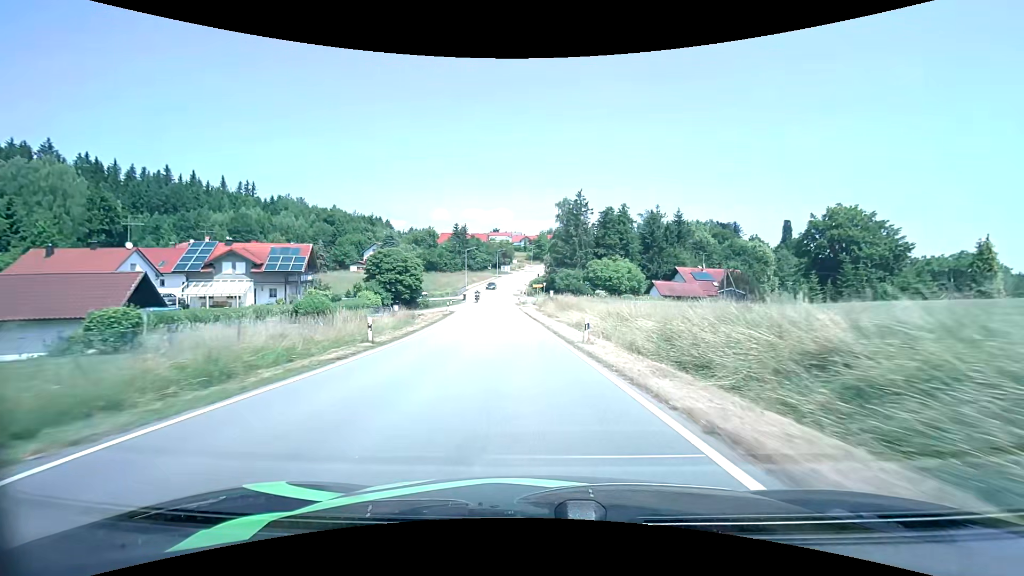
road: tertiary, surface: asphalt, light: Day
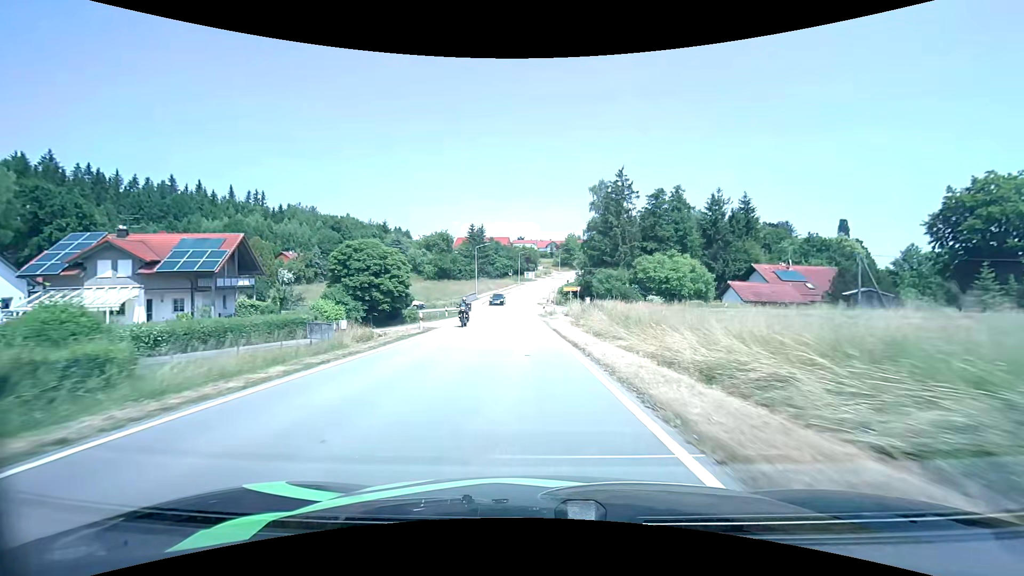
(-0.5, +20.0) m; -3°
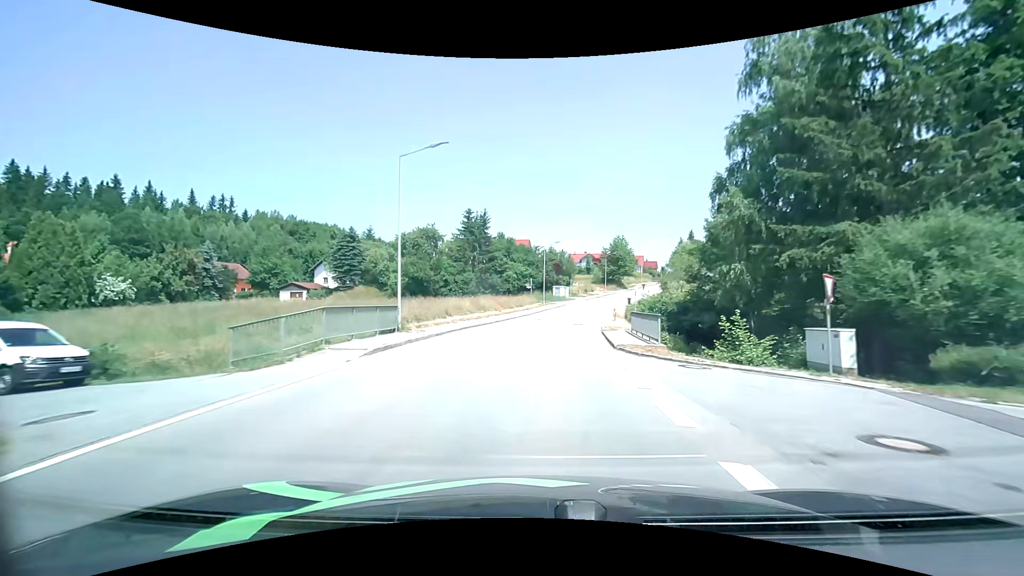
(-2.0, +49.8) m; -3°
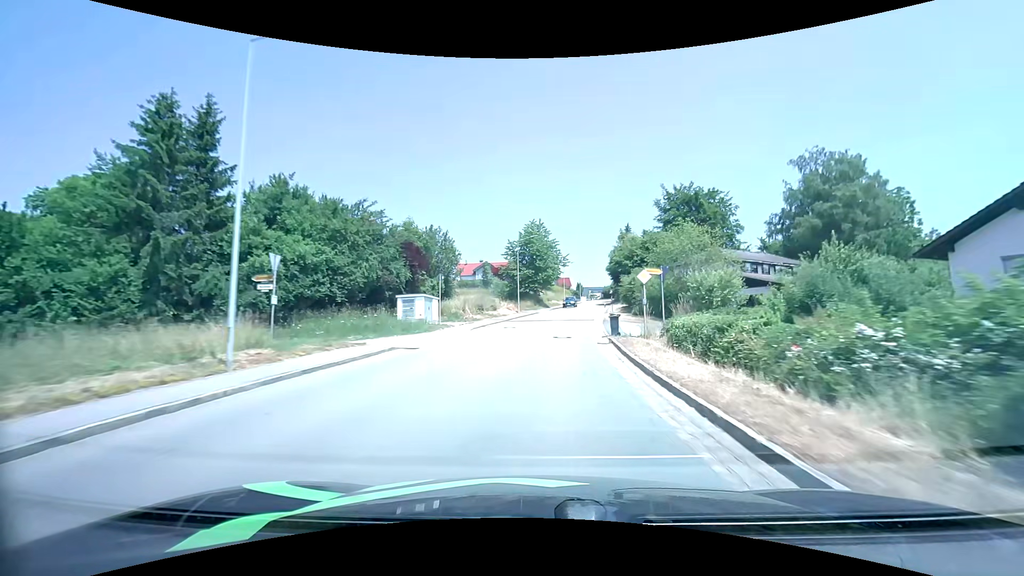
(+4.4, +48.8) m; +11°
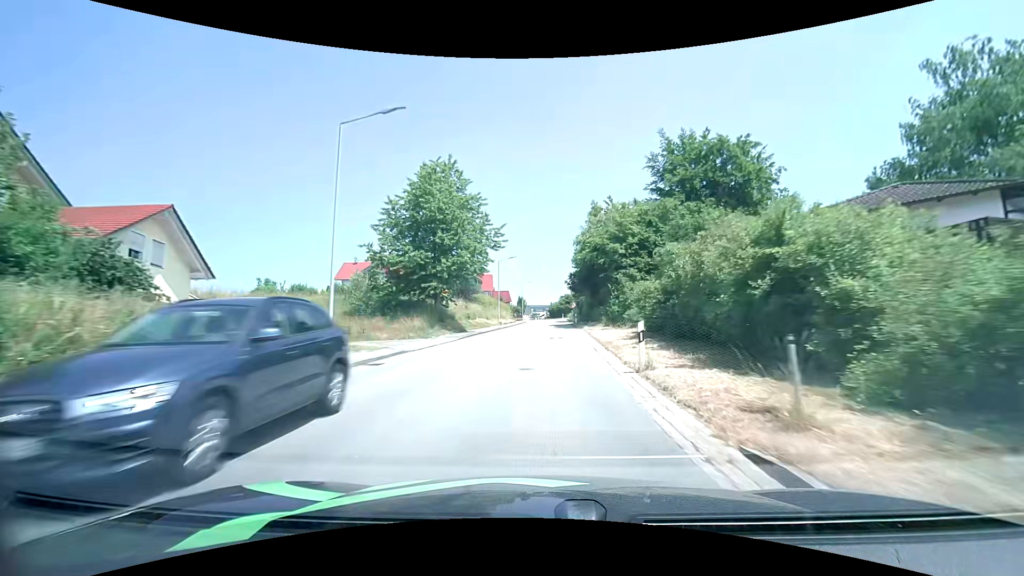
(+2.5, +35.2) m; +7°
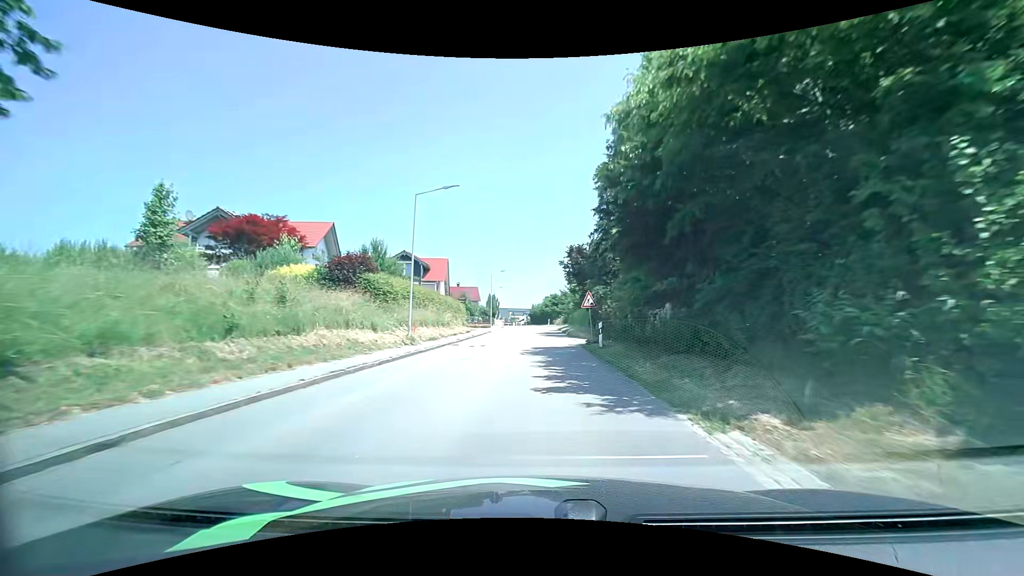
(+0.8, +32.2) m; +3°
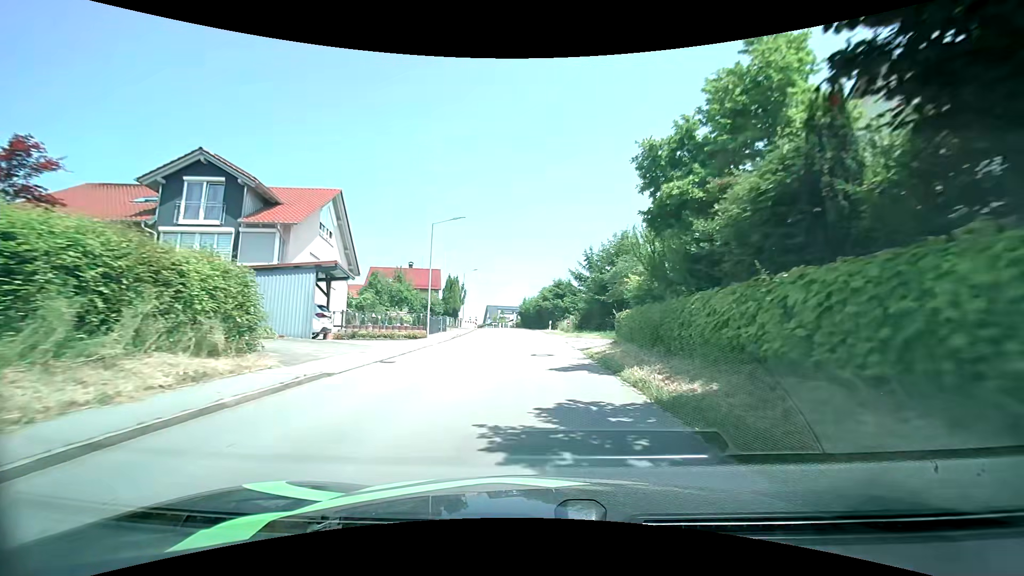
(0.0, +35.9) m; +1°
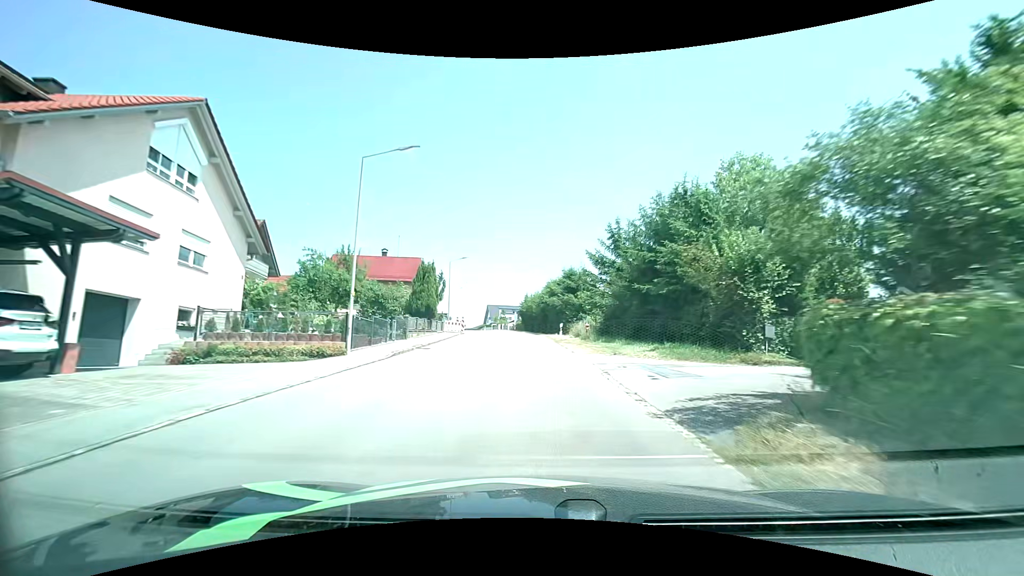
(-0.1, +13.7) m; -1°
